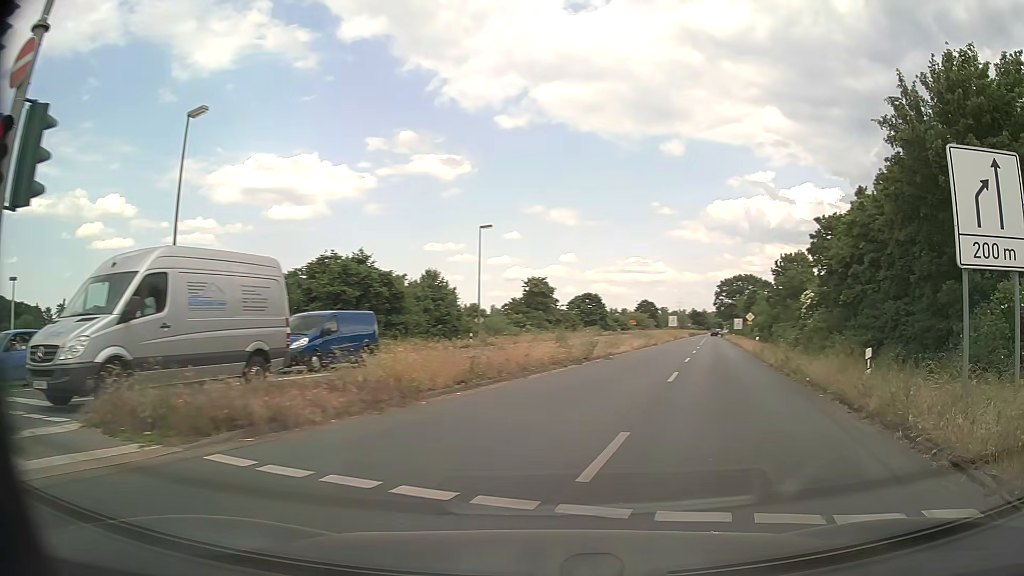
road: primary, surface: asphalt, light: Day
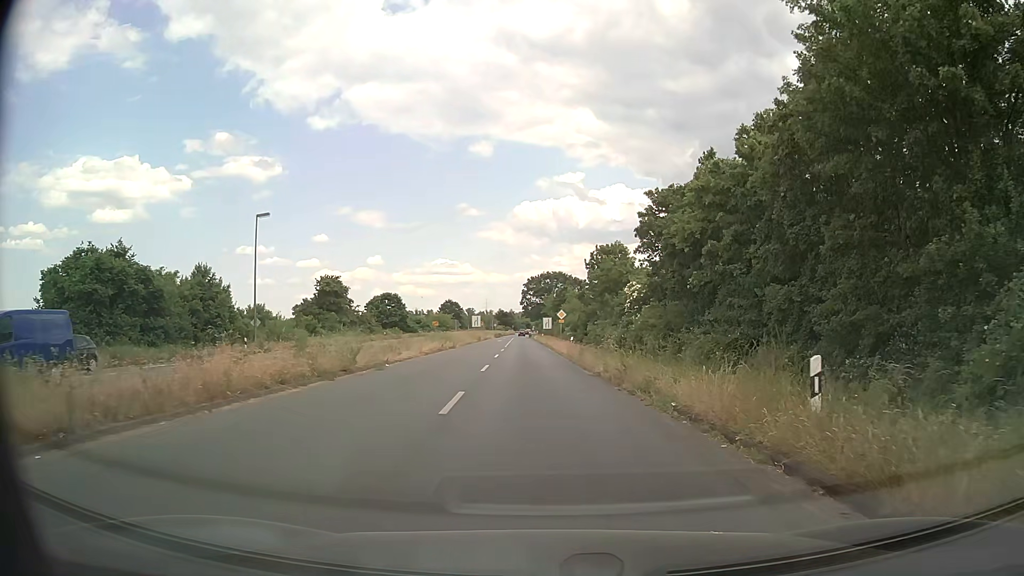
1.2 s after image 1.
(+1.5, +7.2) m; +17°
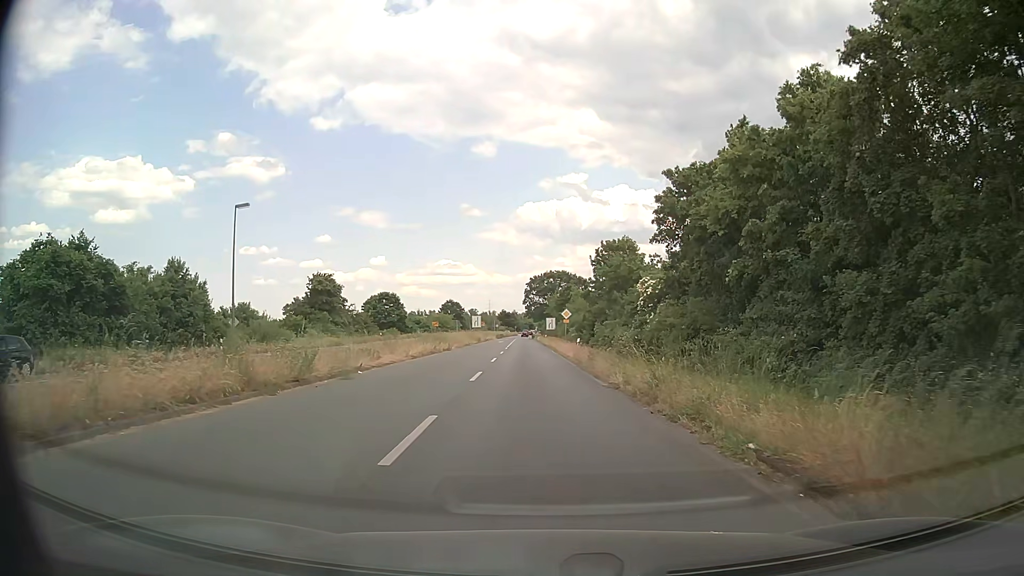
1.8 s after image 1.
(0.0, +4.4) m; -1°
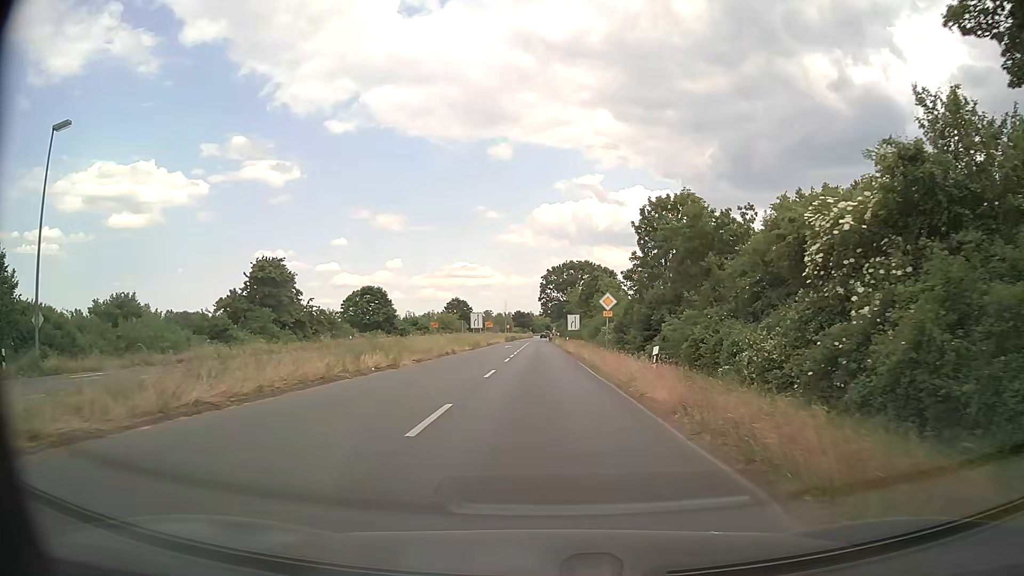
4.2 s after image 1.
(-0.2, +22.6) m; -1°
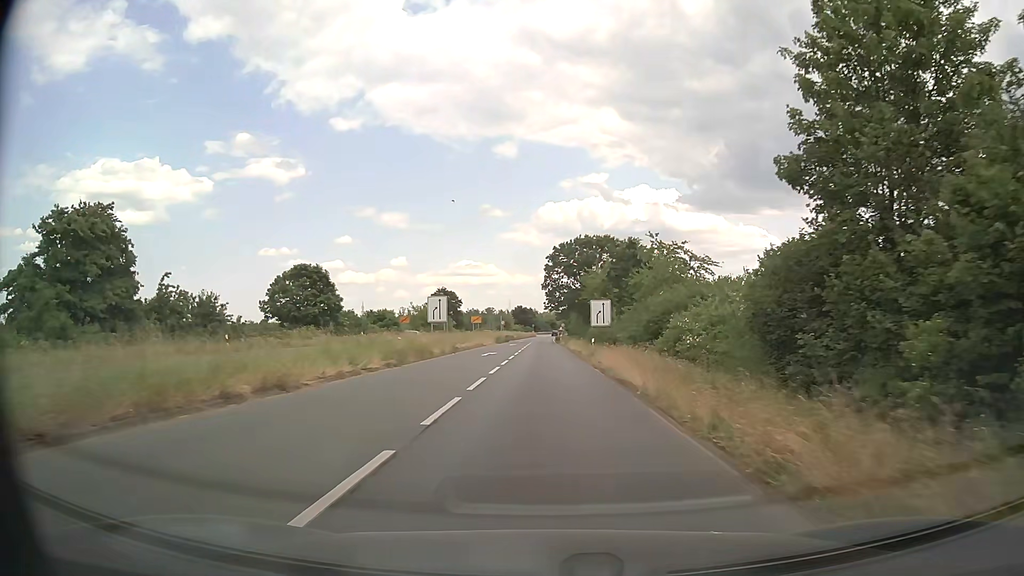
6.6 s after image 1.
(0.0, +29.9) m; 0°
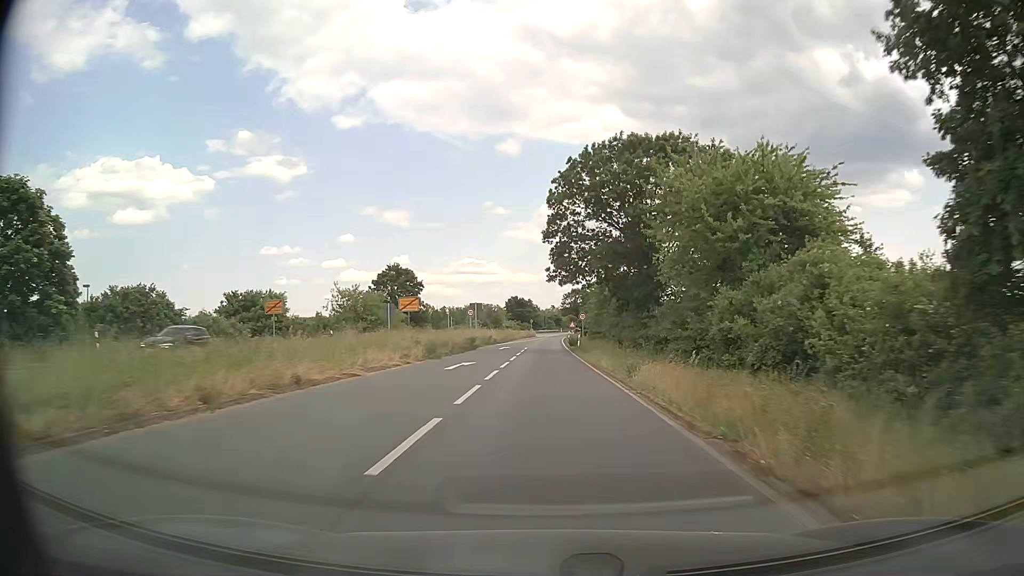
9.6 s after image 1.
(-0.1, +46.0) m; -1°
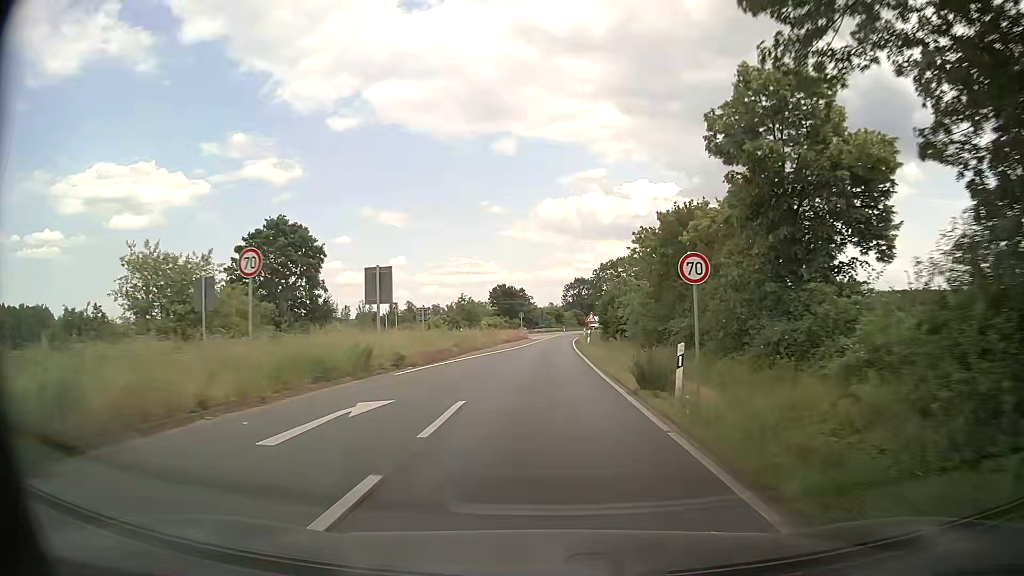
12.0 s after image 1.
(+0.4, +40.2) m; +1°
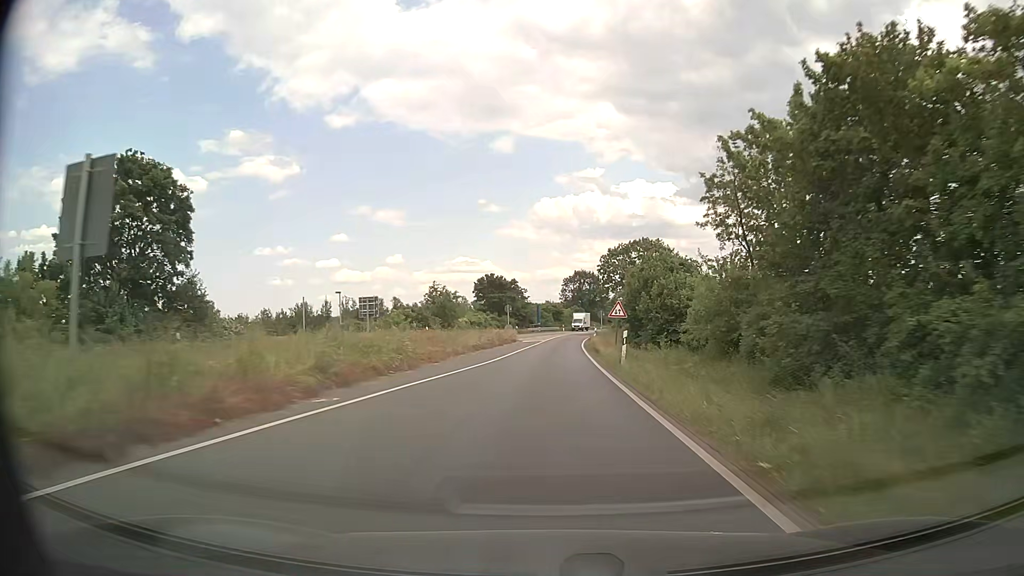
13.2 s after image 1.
(0.0, +20.2) m; 0°
(0, +10) (0, +20) (0, +30) (+1, +40) (+1, +50) (+2, +60) (+3, +70) (+4, +80) (+5, +90) (+7, +100) m
